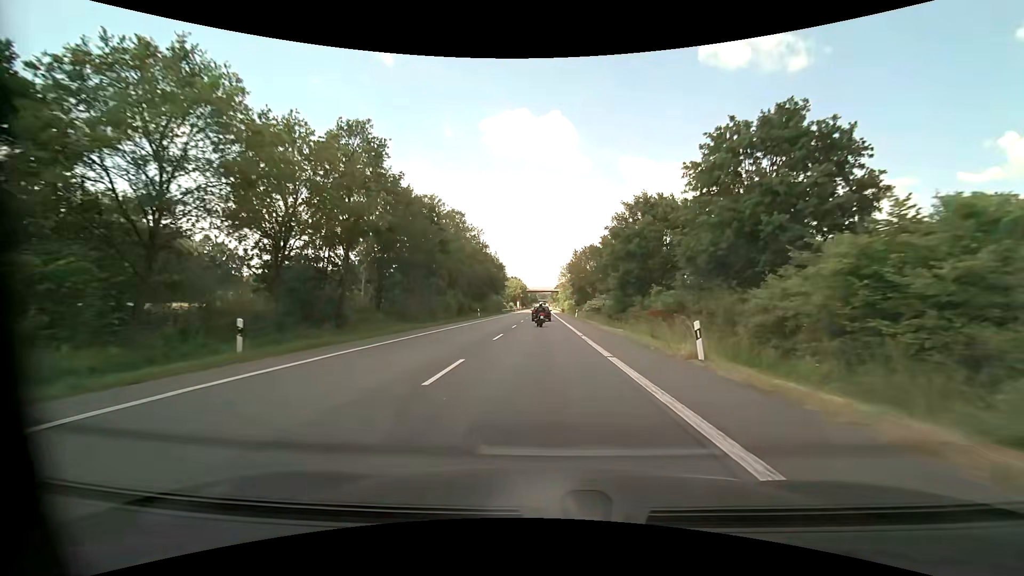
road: primary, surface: asphalt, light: Day
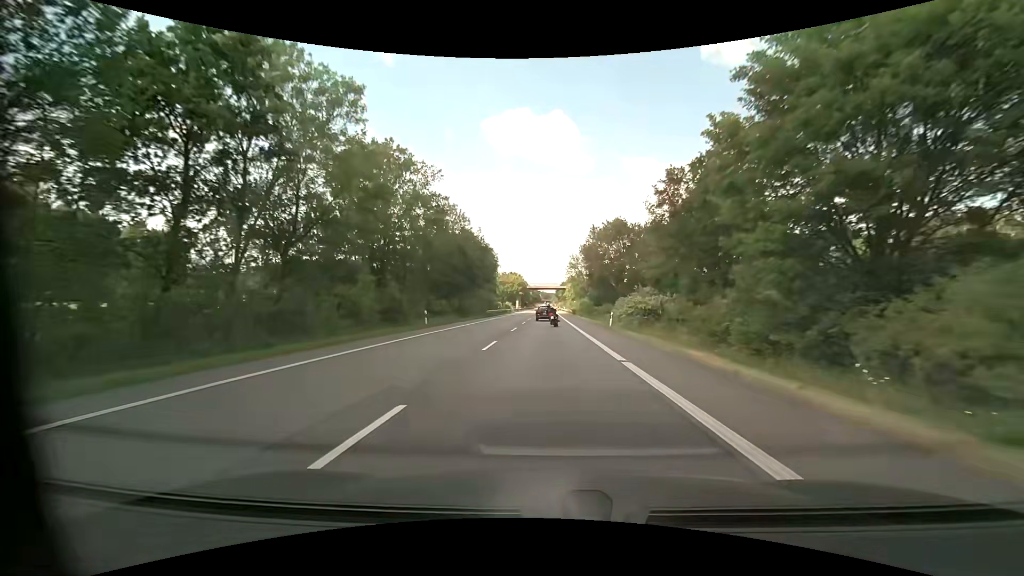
(-0.1, +30.0) m; -1°
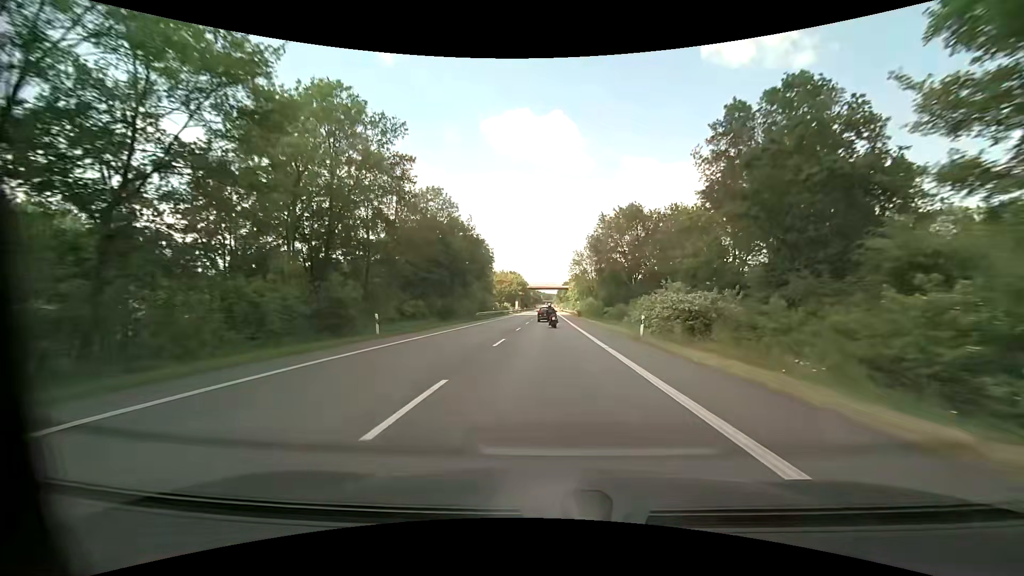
(0.0, +10.1) m; 0°
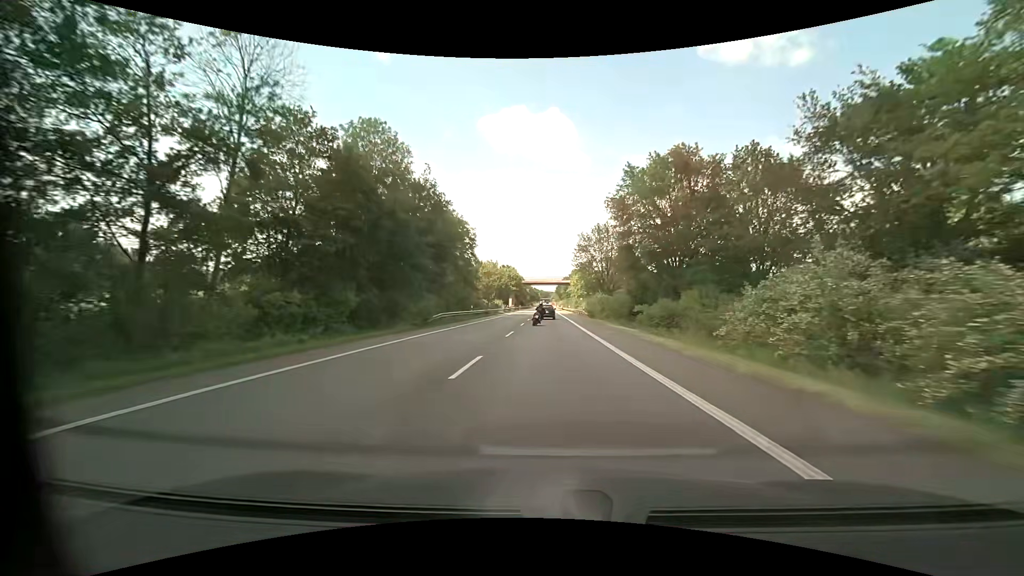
(0.0, +20.2) m; 0°
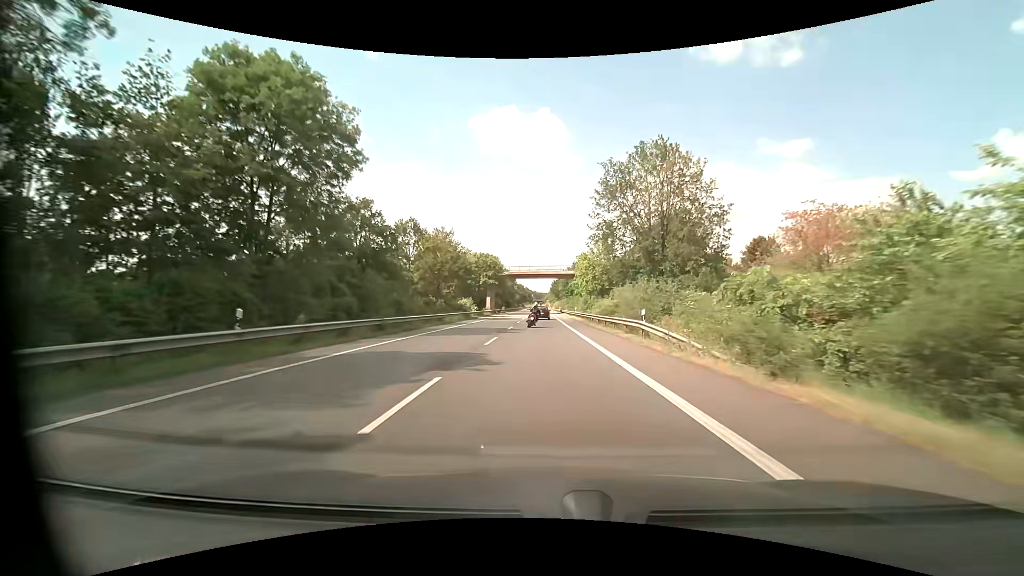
(+0.4, +40.2) m; +1°
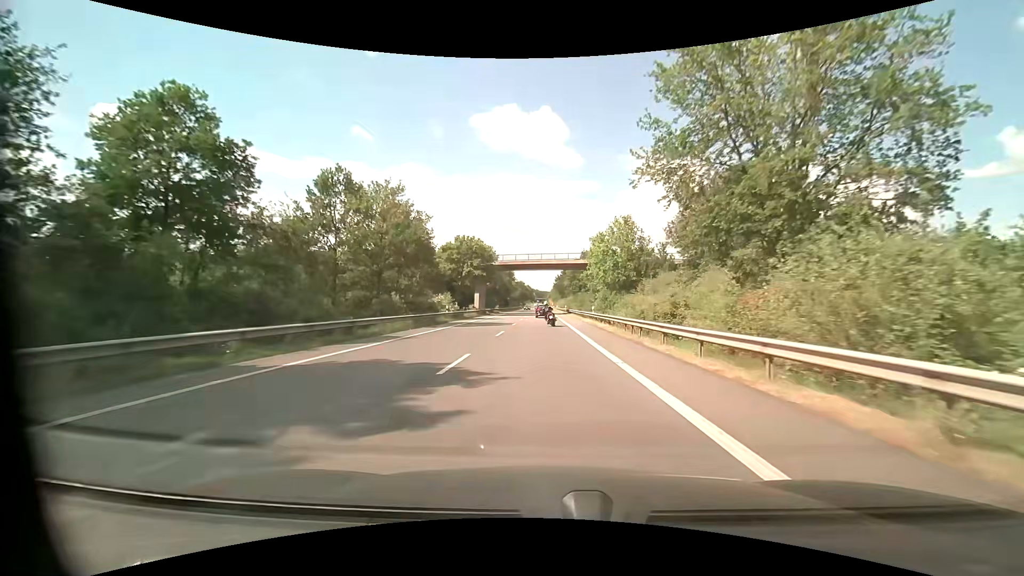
(0.0, +19.9) m; 0°
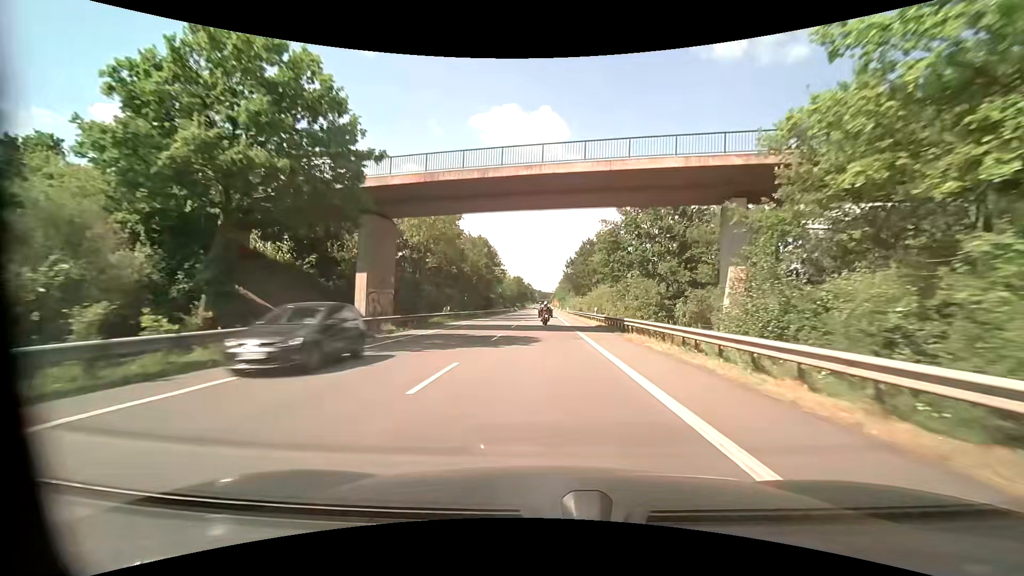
(-0.2, +51.0) m; 0°
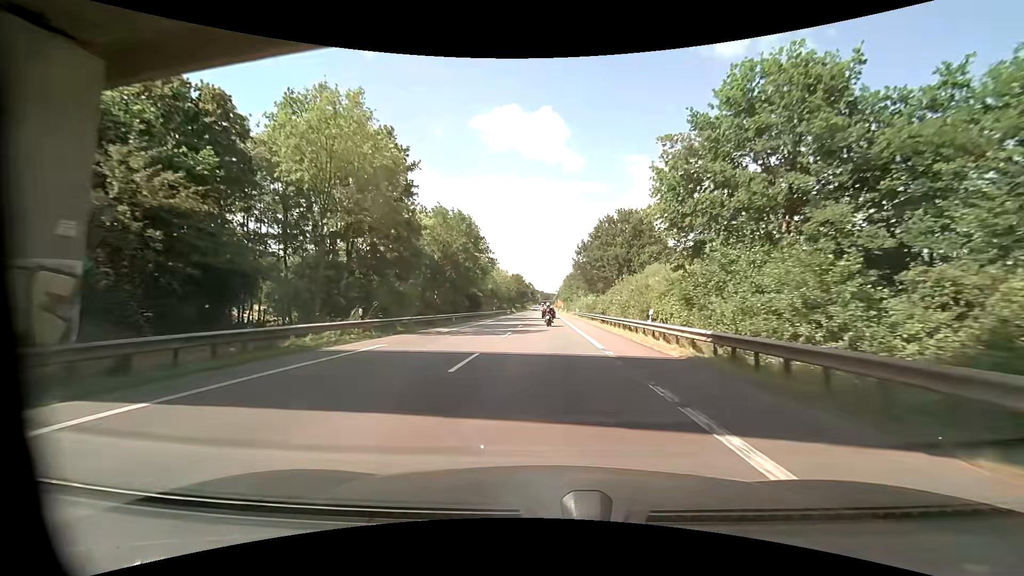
(-0.1, +21.4) m; 0°
(0, +10) (0, +20) (0, +30) (0, +40) (0, +50) (0, +60) (0, +70) (0, +80) (0, +90) (0, +100) m
